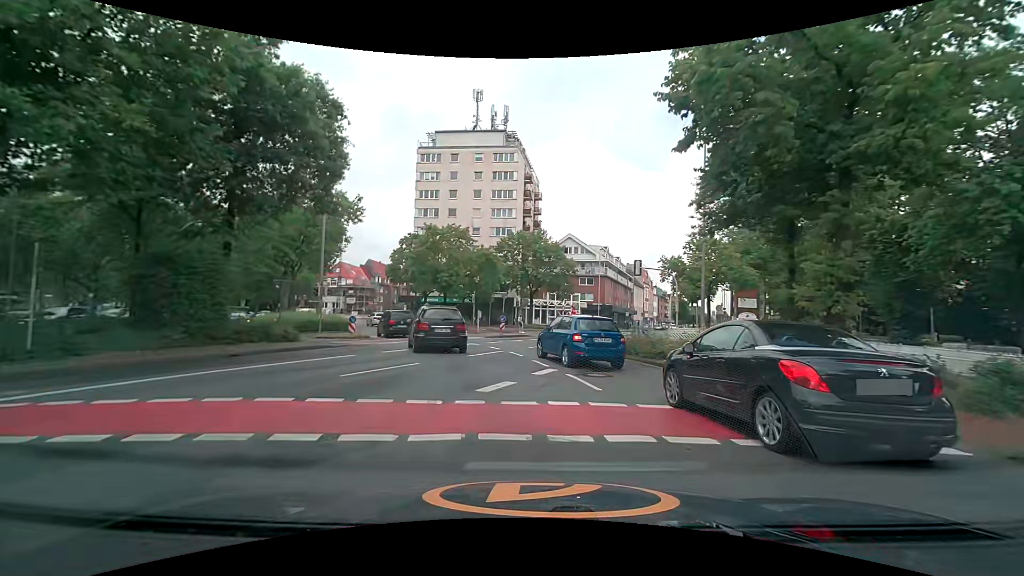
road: tertiary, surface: asphalt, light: Day
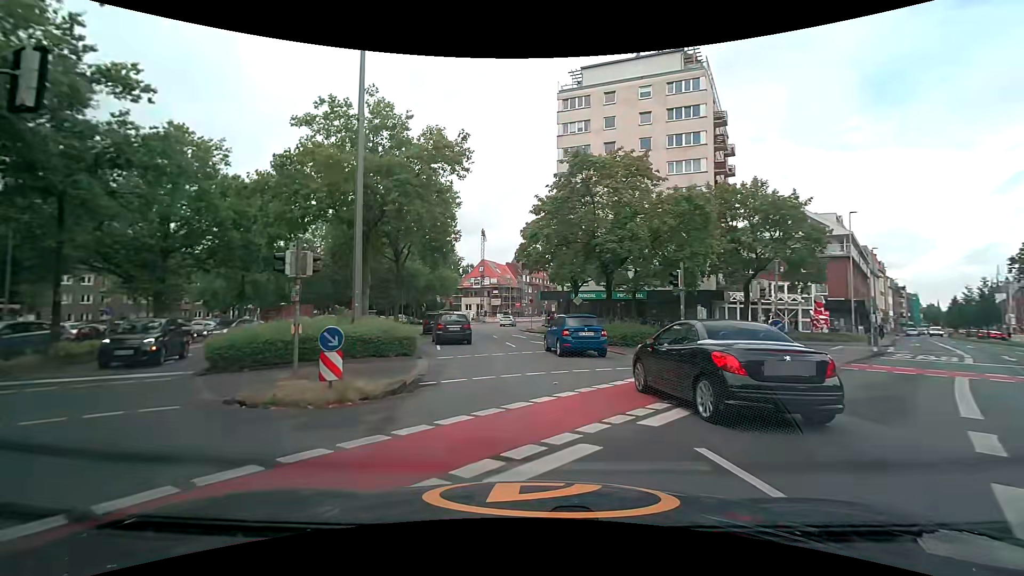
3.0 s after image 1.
(-3.3, +21.0) m; -17°
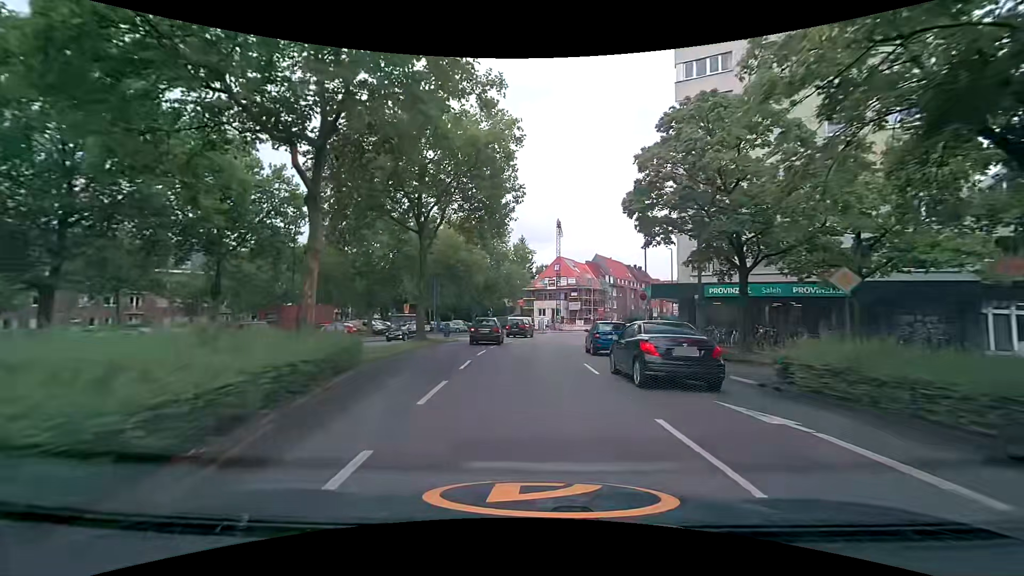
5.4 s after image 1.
(-1.5, +18.7) m; -9°
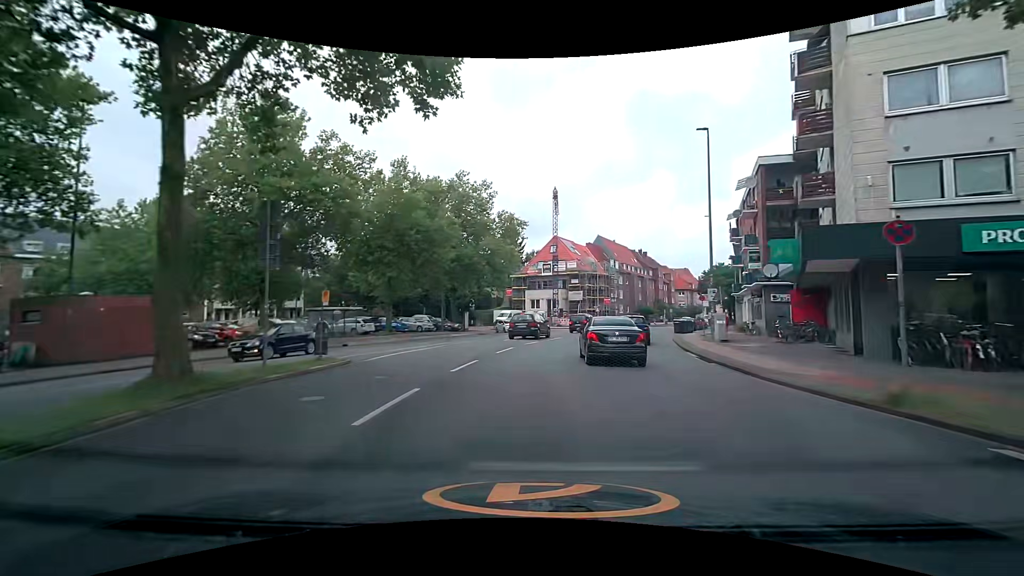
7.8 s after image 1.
(+0.1, +19.7) m; +3°
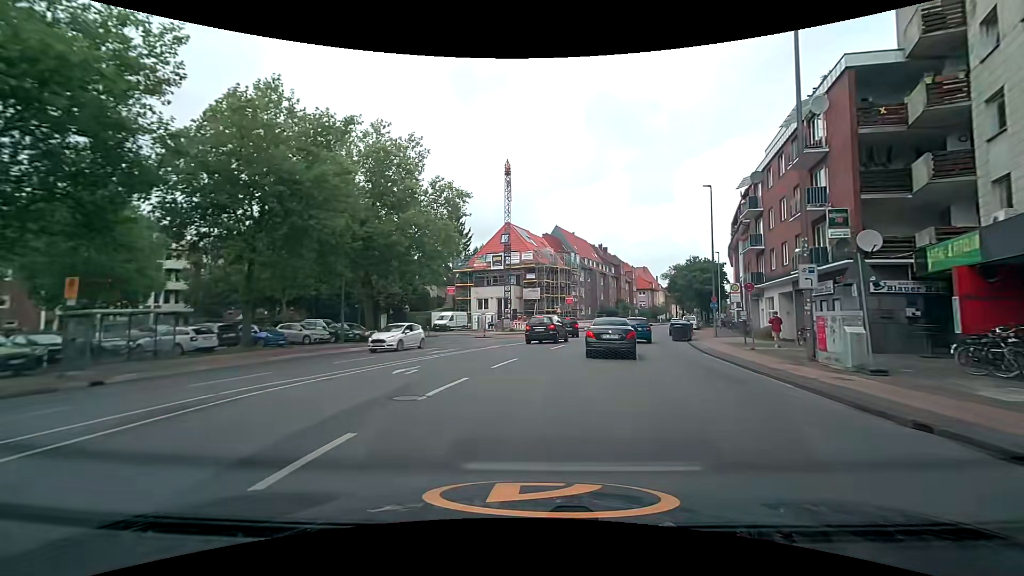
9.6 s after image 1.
(+0.2, +15.1) m; +4°
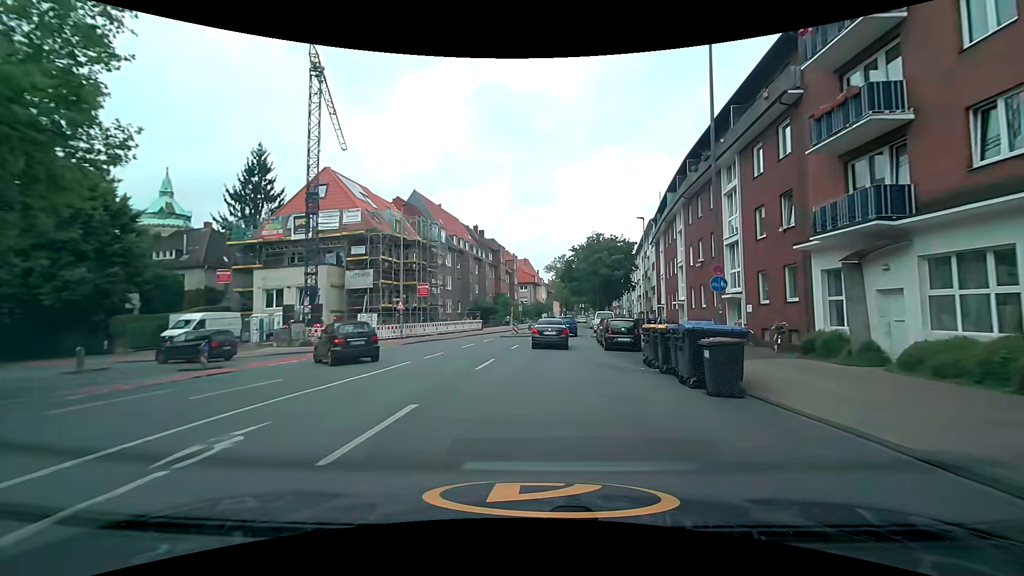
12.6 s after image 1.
(+3.6, +26.0) m; +15°
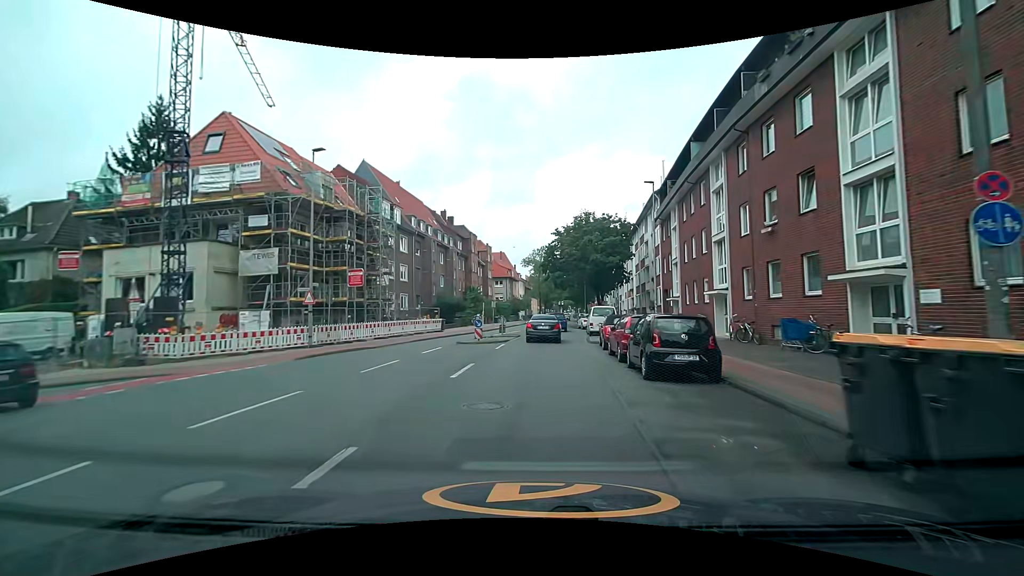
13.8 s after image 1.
(-0.1, +11.9) m; 0°
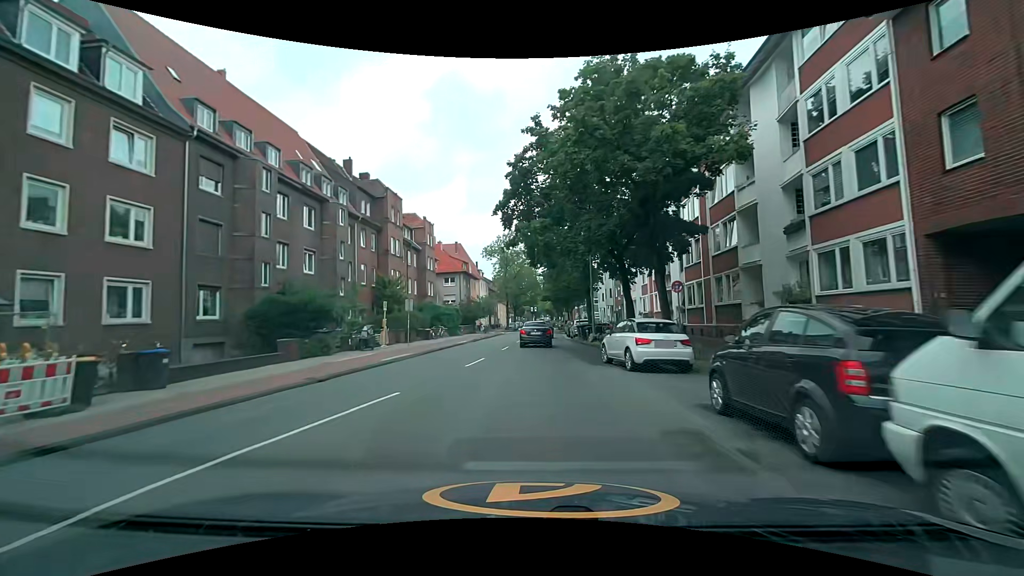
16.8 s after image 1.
(+1.2, +32.2) m; +3°
(0, +10) (0, +20) (+1, +30) (+1, +40) (+2, +50) (+2, +60) (+2, +70) (+2, +80) (+3, +90) (+3, +100) m
